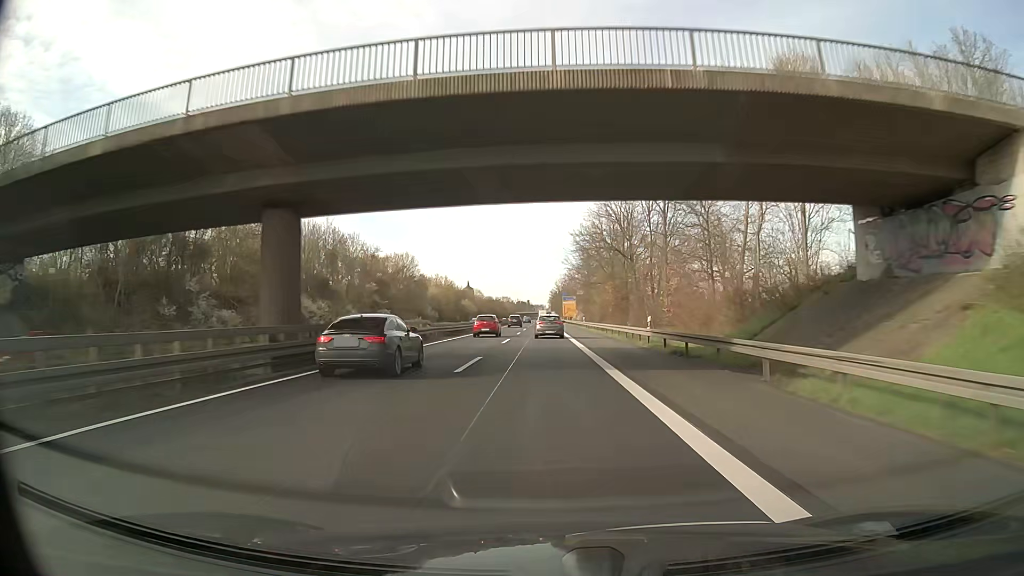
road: trunk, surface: asphalt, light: Day
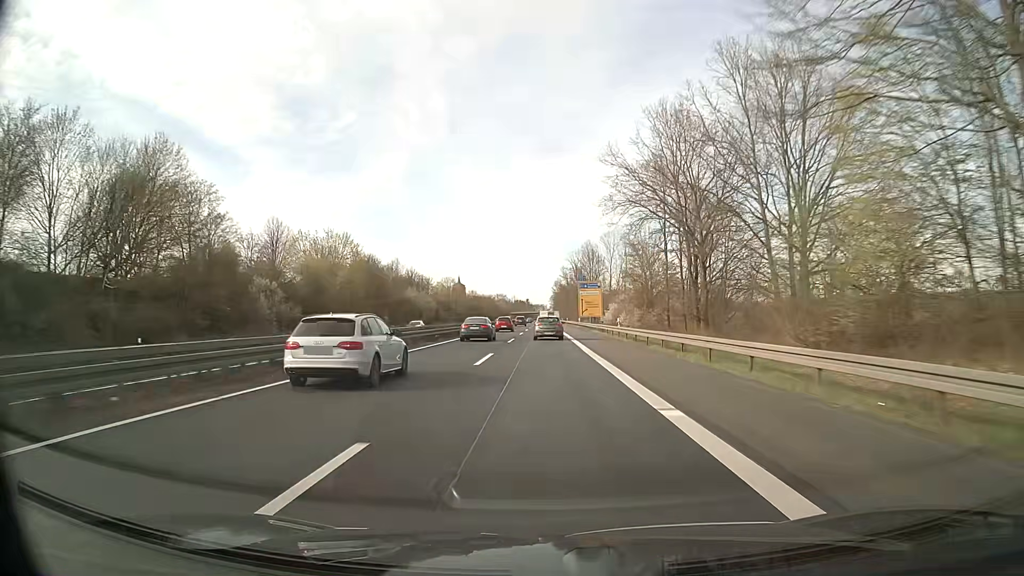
(-0.3, +87.1) m; 0°
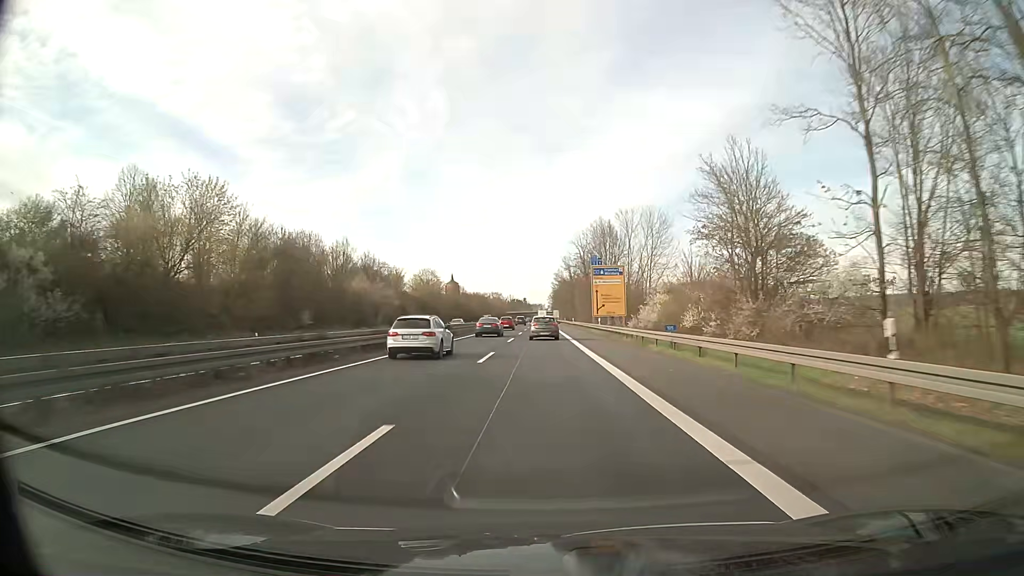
(0.0, +34.8) m; 0°
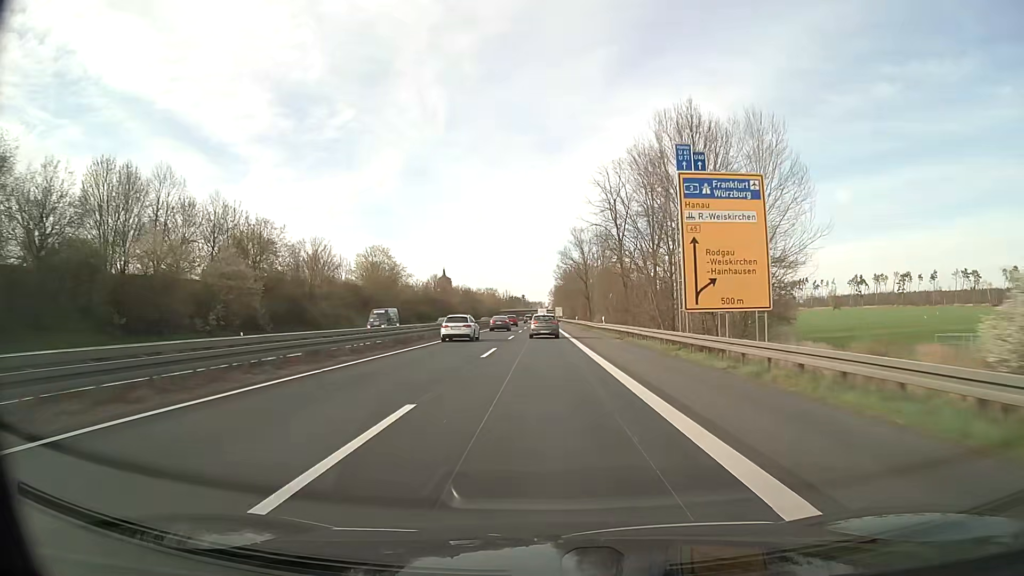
(-0.1, +52.3) m; 0°
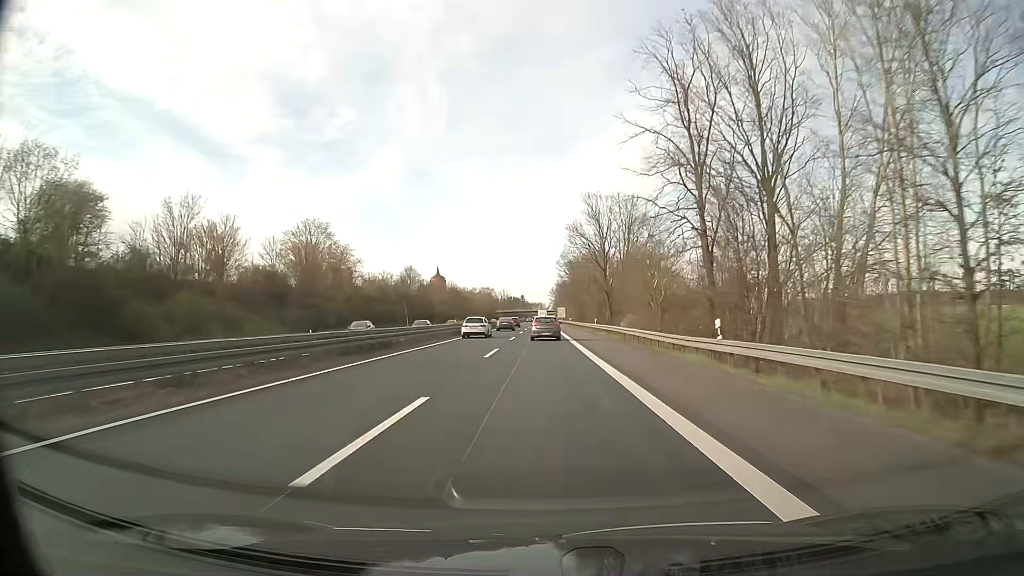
(0.0, +34.8) m; 0°
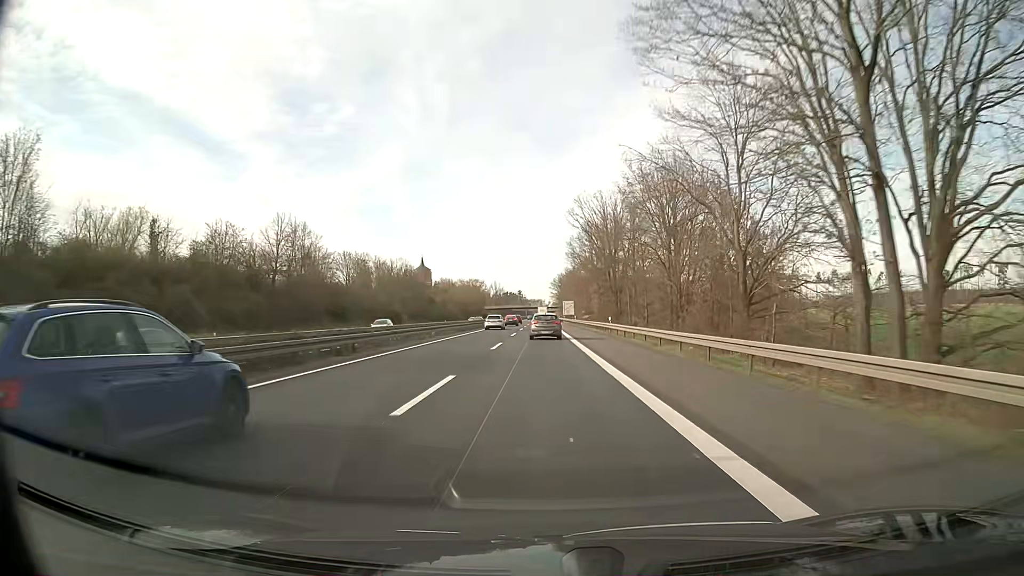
(+0.1, +68.3) m; 0°
(0, +10) (0, +20) (0, +30) (0, +40) (0, +50) (0, +60) (0, +70) (0, +80) (0, +90) (0, +100) m
